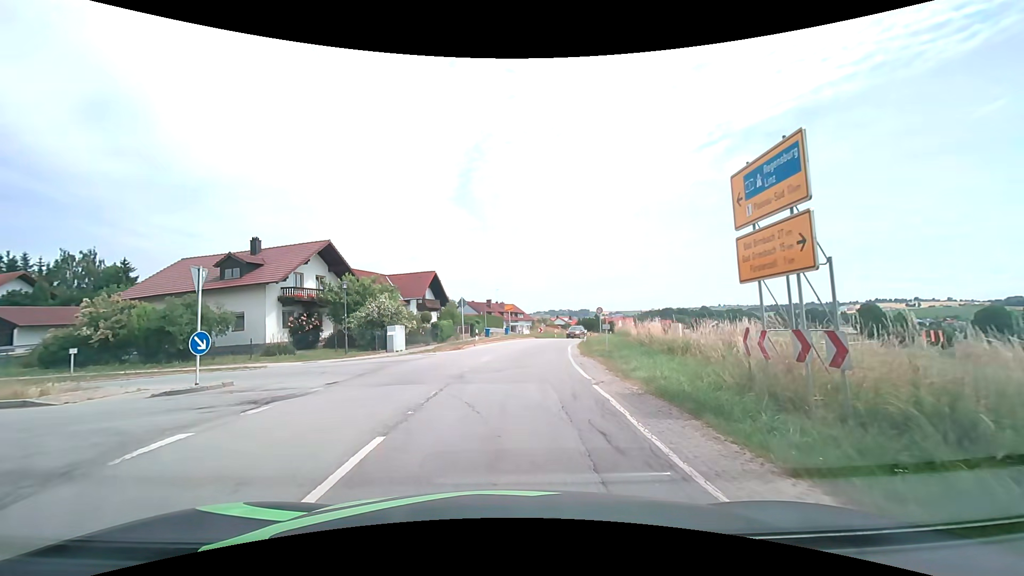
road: secondary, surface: asphalt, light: Day
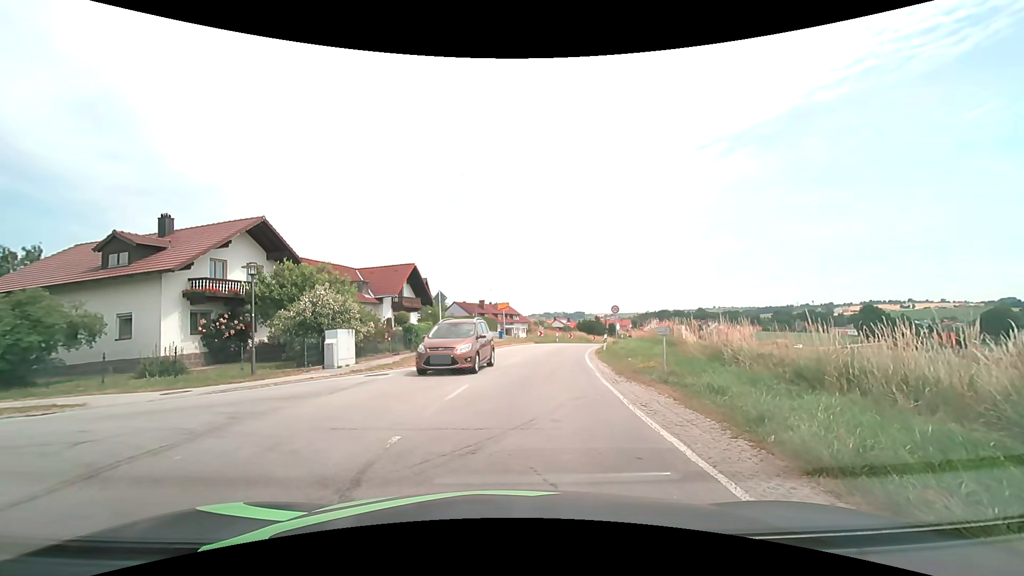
(-0.1, +8.5) m; 0°
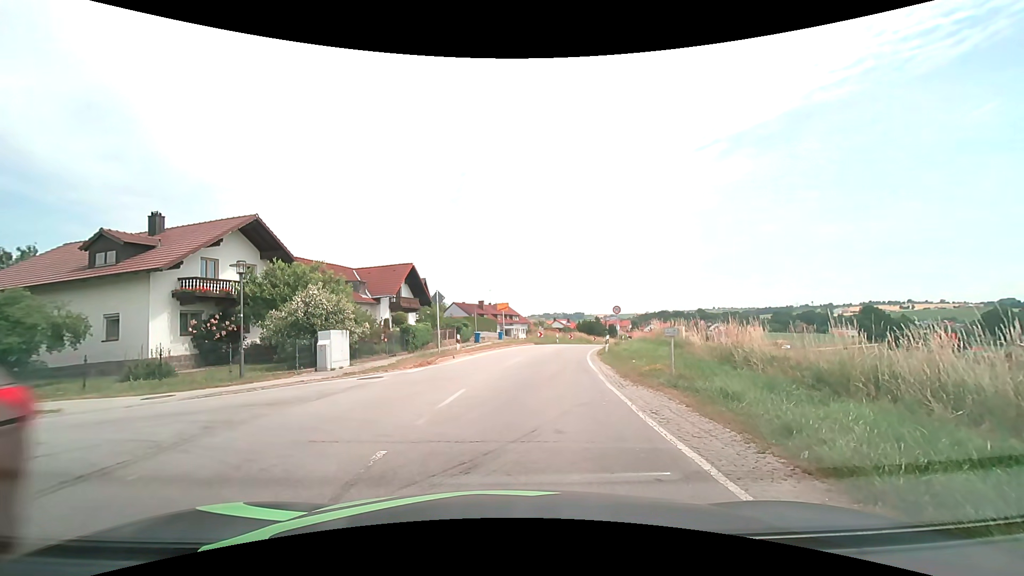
(0.0, +0.7) m; 0°
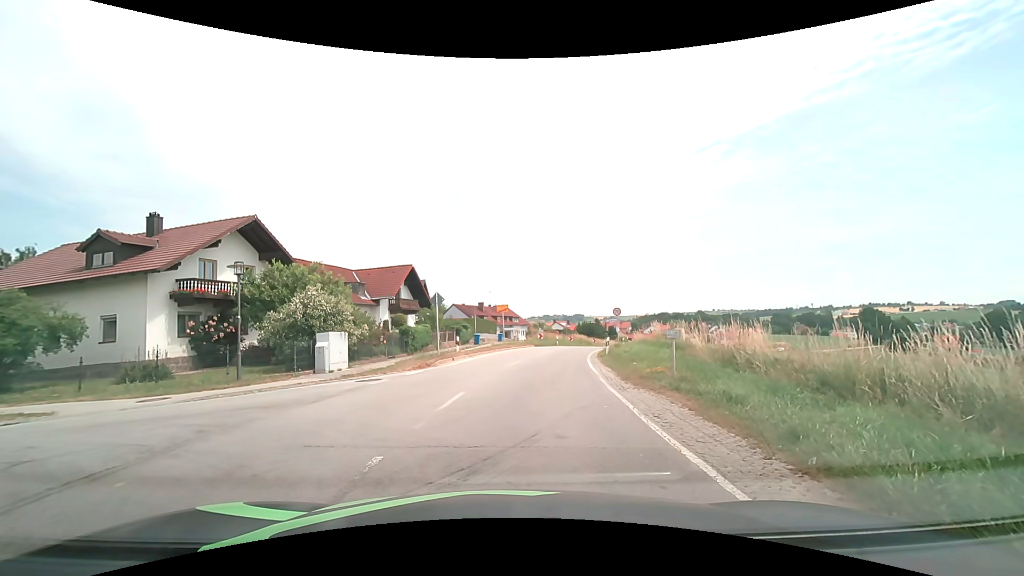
(0.0, +0.1) m; 0°
